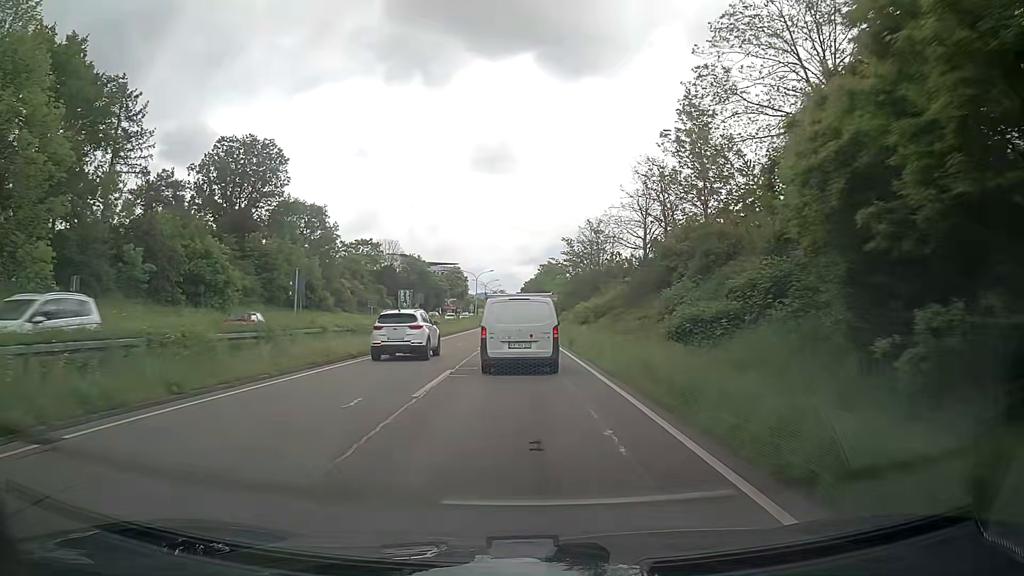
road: trunk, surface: asphalt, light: Day
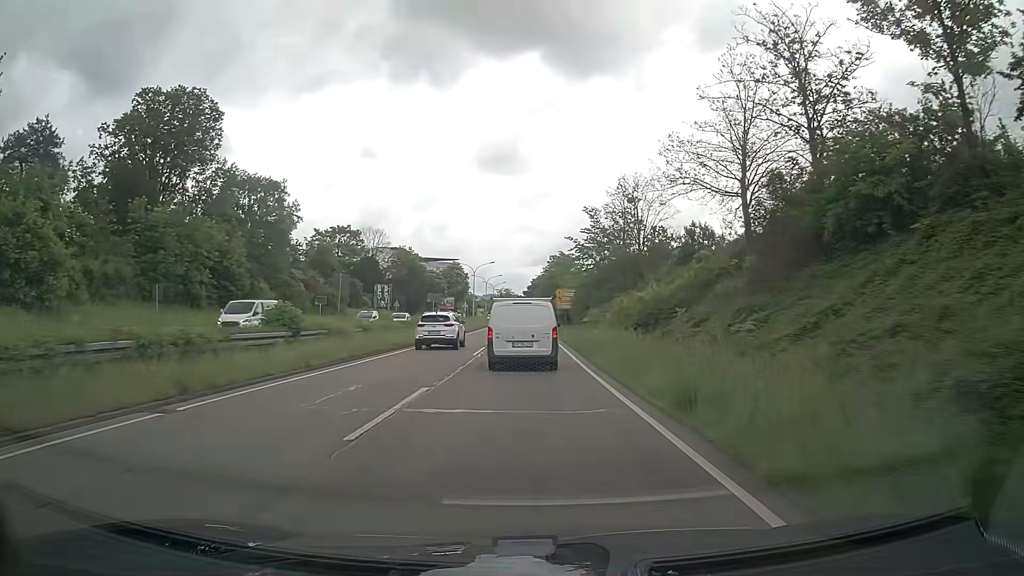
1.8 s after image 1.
(-0.2, +22.3) m; -1°
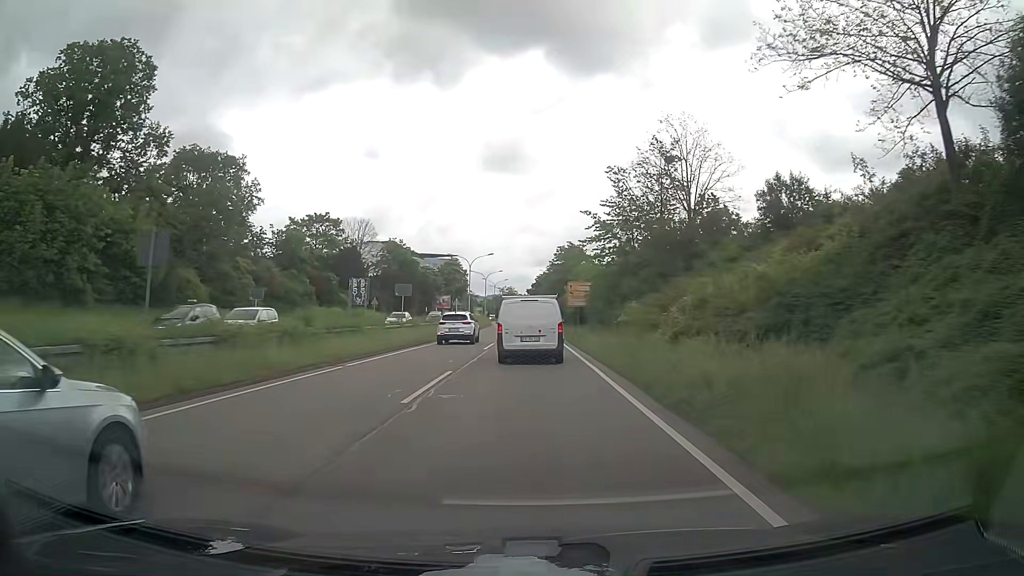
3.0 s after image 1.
(-0.1, +14.8) m; -1°
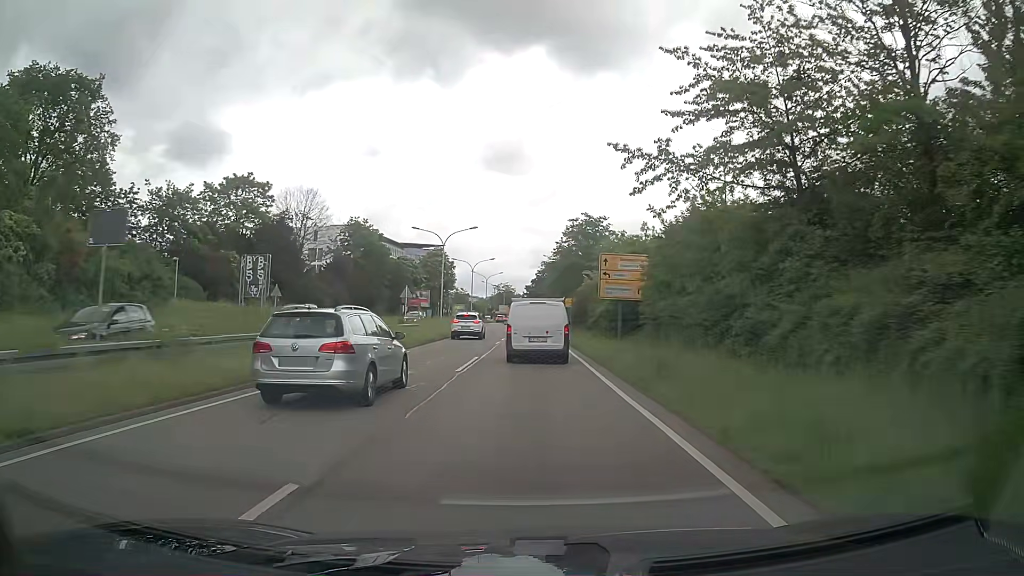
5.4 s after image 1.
(+0.1, +29.5) m; 0°
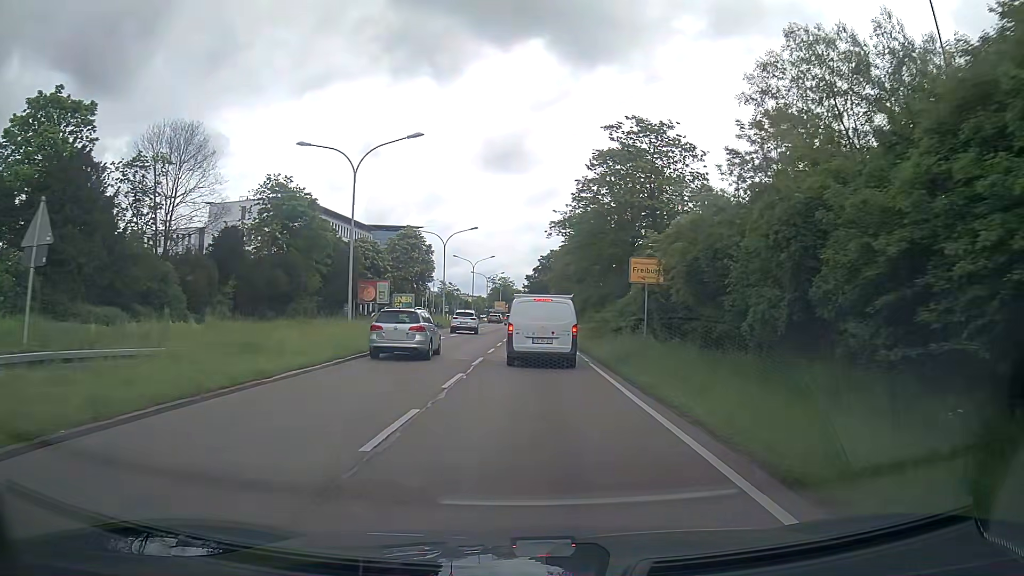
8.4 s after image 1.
(-0.1, +34.5) m; 0°
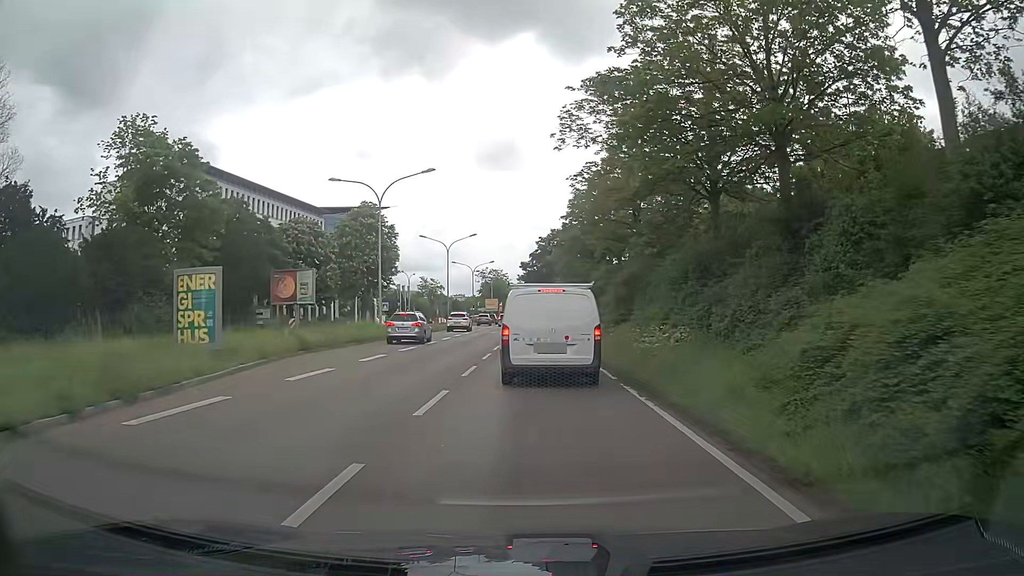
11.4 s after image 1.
(+0.1, +27.5) m; 0°
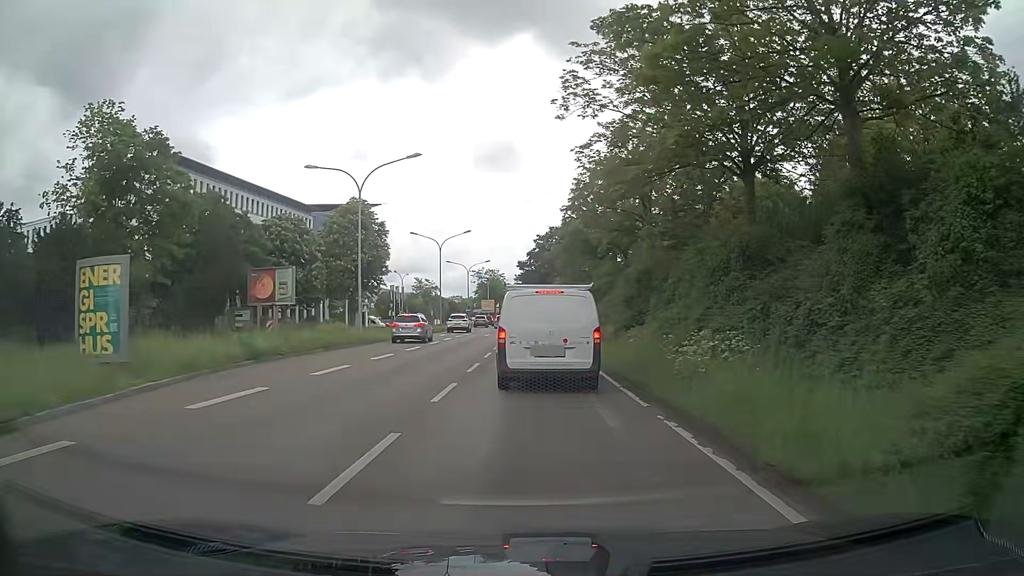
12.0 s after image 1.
(0.0, +4.2) m; 0°
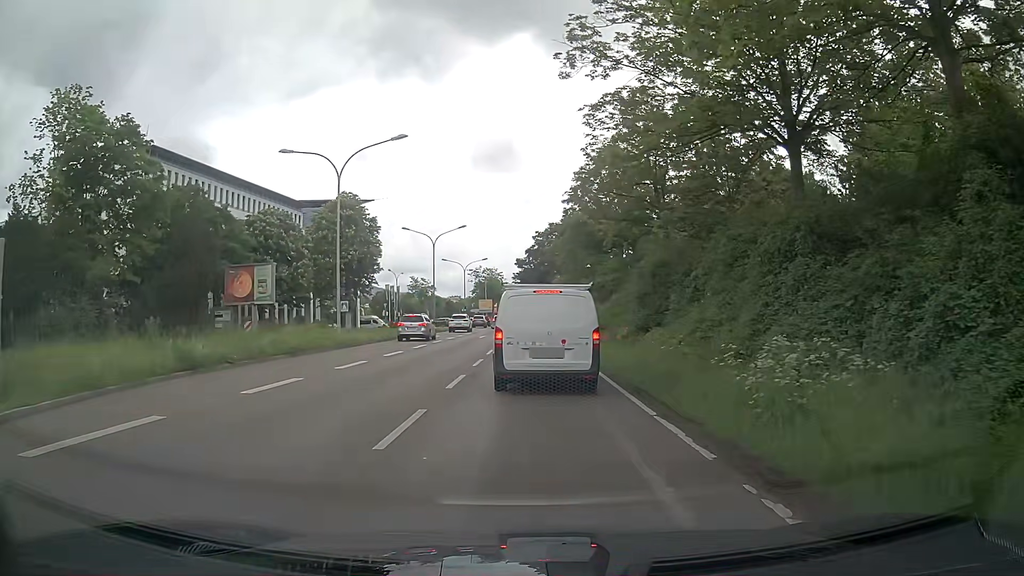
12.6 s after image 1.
(0.0, +3.8) m; 0°
